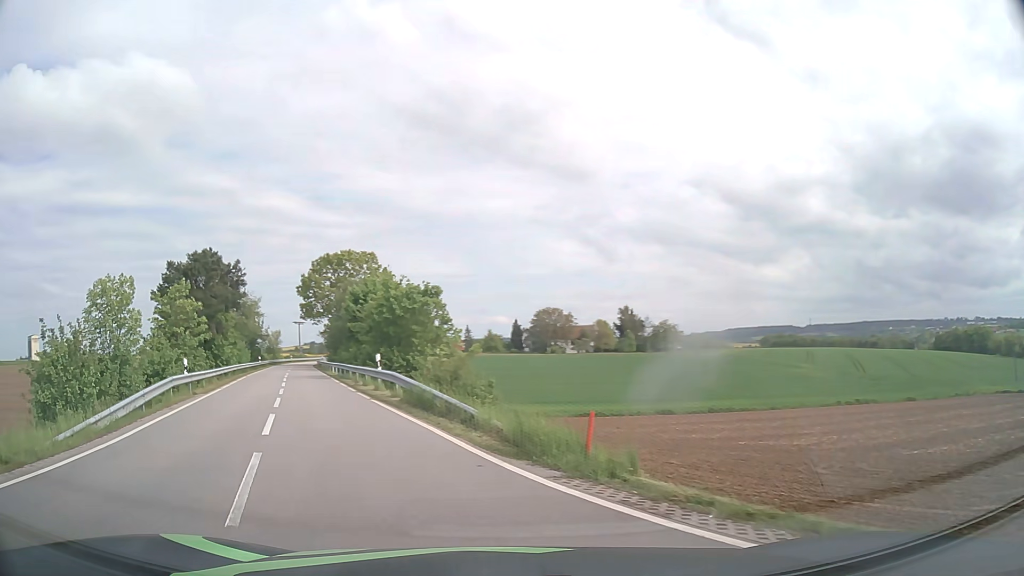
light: Day
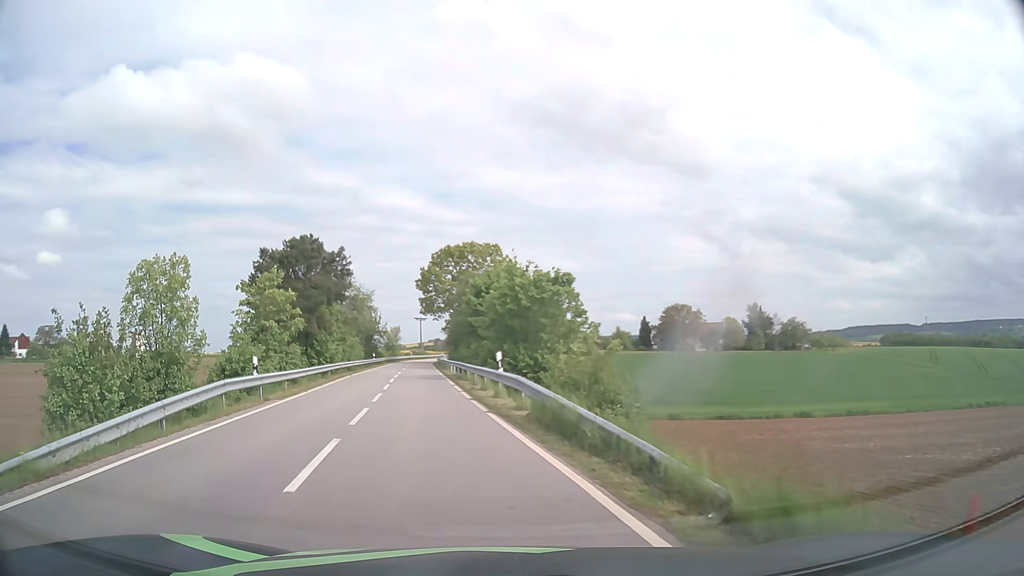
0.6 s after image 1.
(-0.5, +5.0) m; -11°
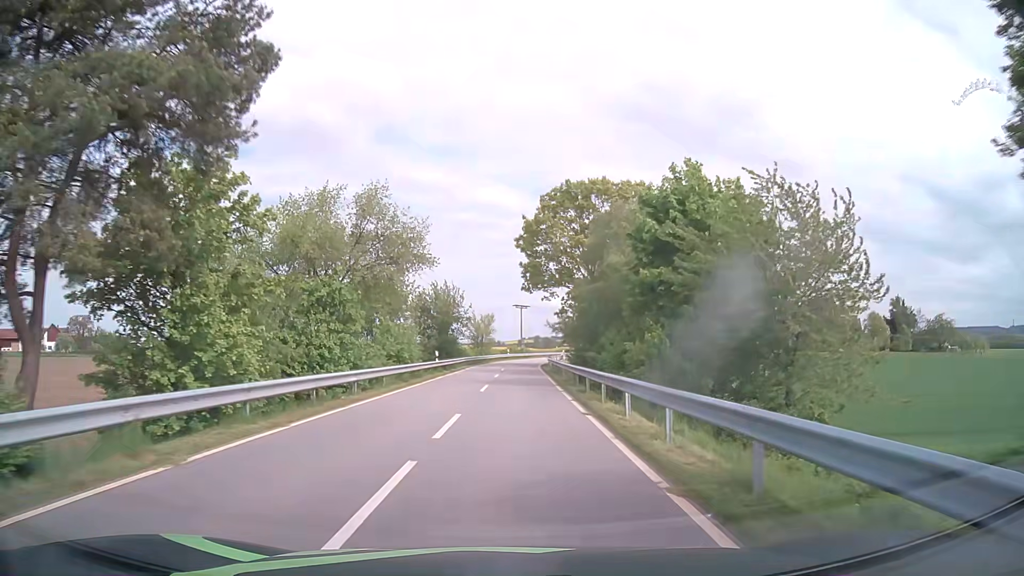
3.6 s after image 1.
(-4.0, +33.0) m; -9°
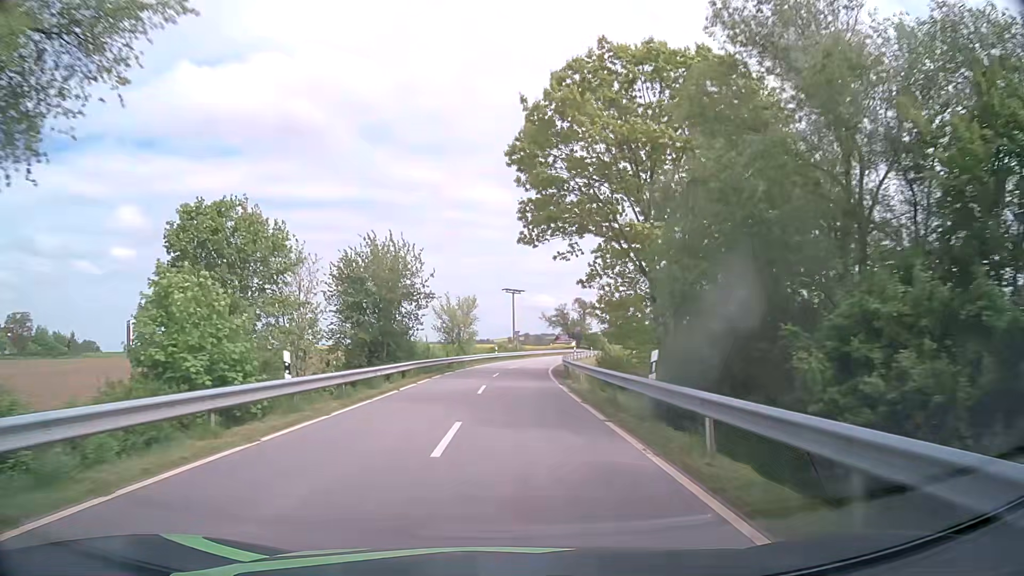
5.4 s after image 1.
(+0.3, +26.4) m; +1°
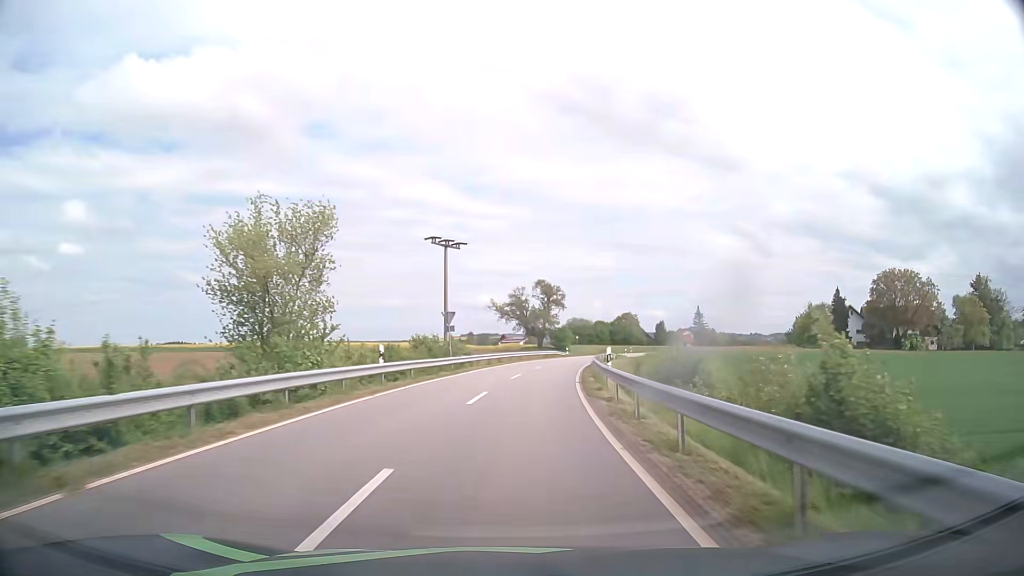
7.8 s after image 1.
(+0.9, +40.4) m; +4°
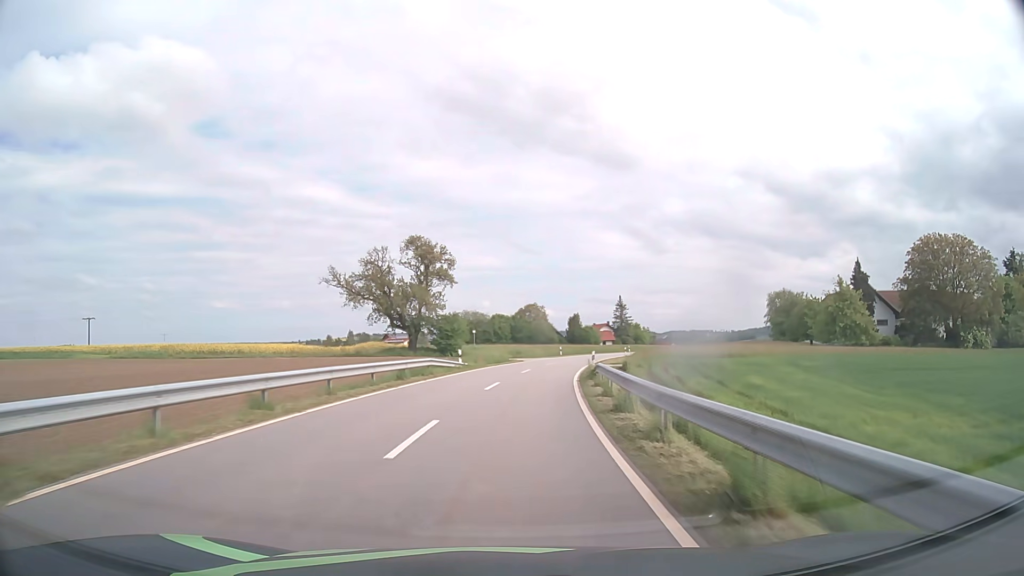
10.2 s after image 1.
(+3.8, +44.1) m; +9°
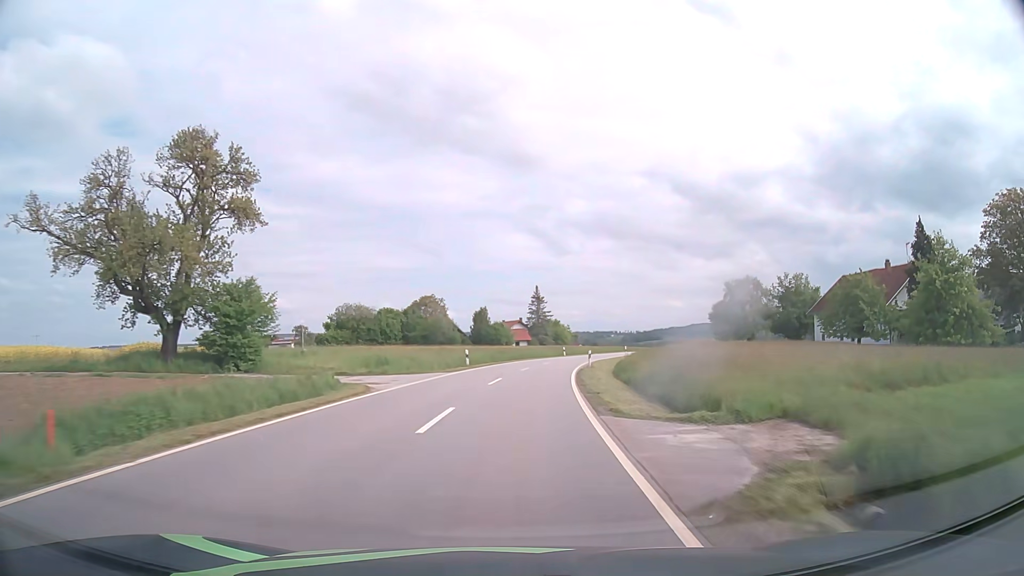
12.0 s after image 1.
(+2.3, +34.3) m; +8°
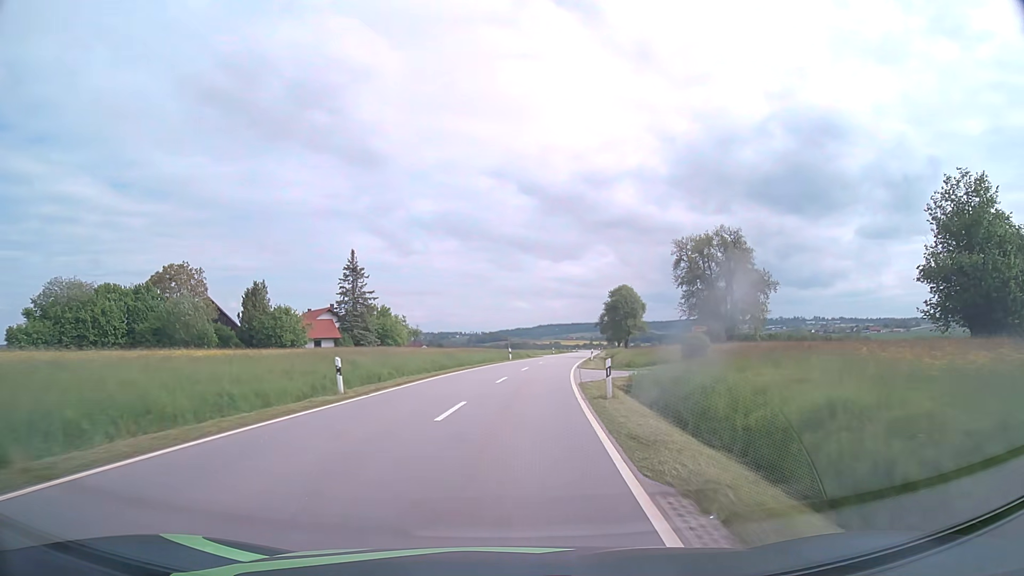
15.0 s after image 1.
(+6.7, +58.5) m; +13°
(0, +10) (+1, +20) (+2, +30) (+3, +40) (+4, +50) (+5, +60) (+7, +70) (+8, +80) (+10, +89) (+11, +99) m
